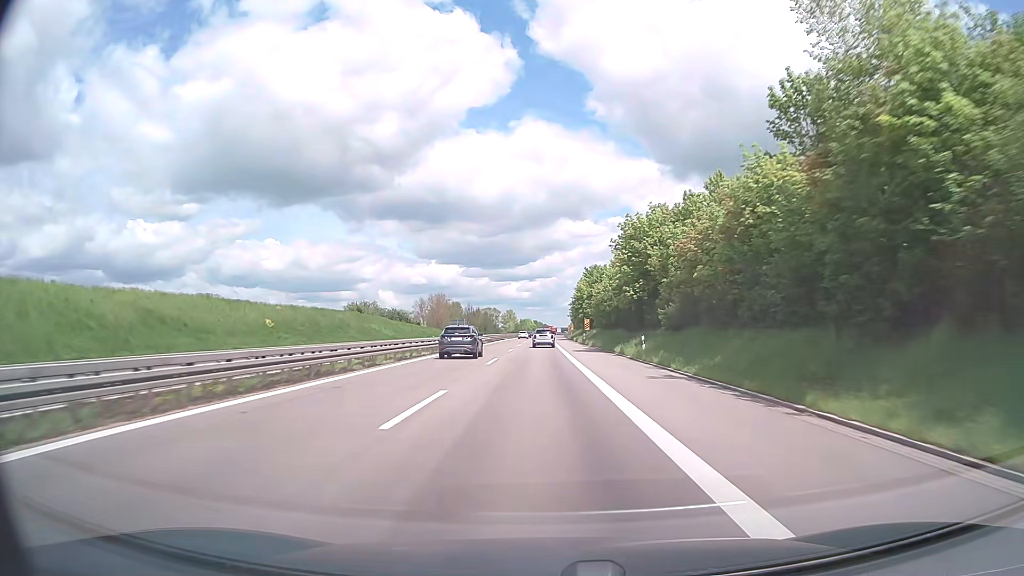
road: trunk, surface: asphalt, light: Day
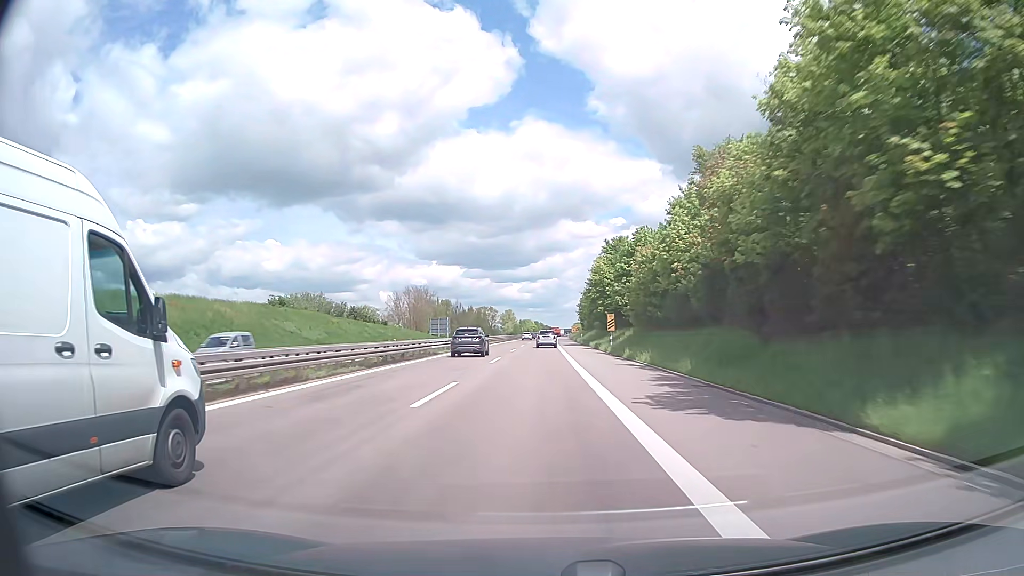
(0.0, +33.3) m; 0°
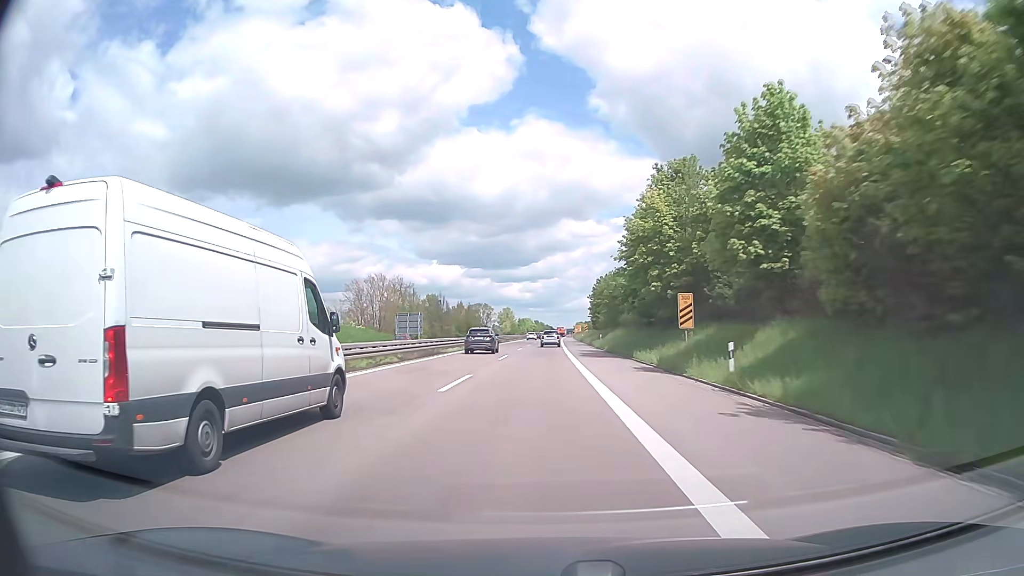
(0.0, +33.3) m; 0°
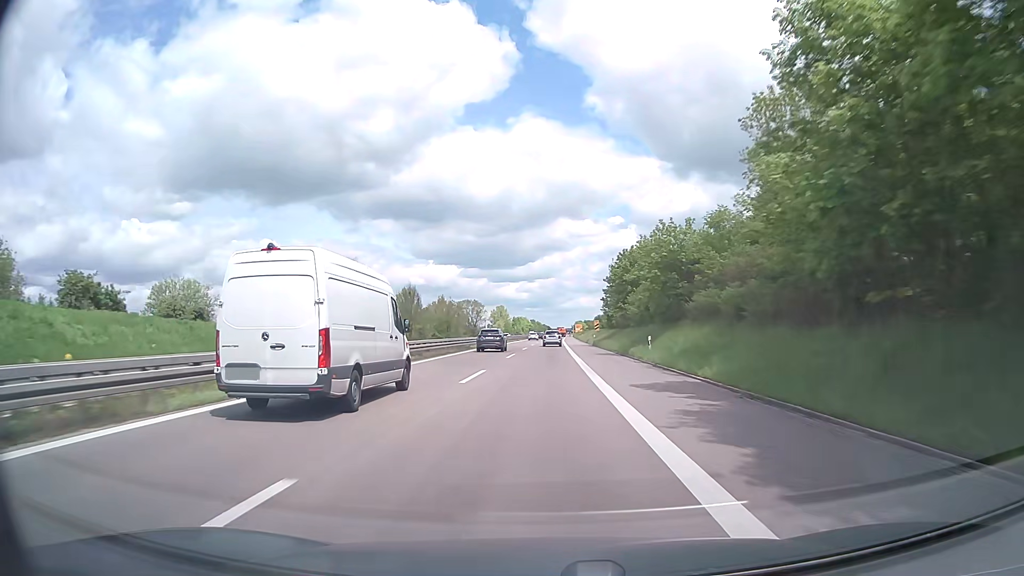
(+0.1, +33.5) m; 0°
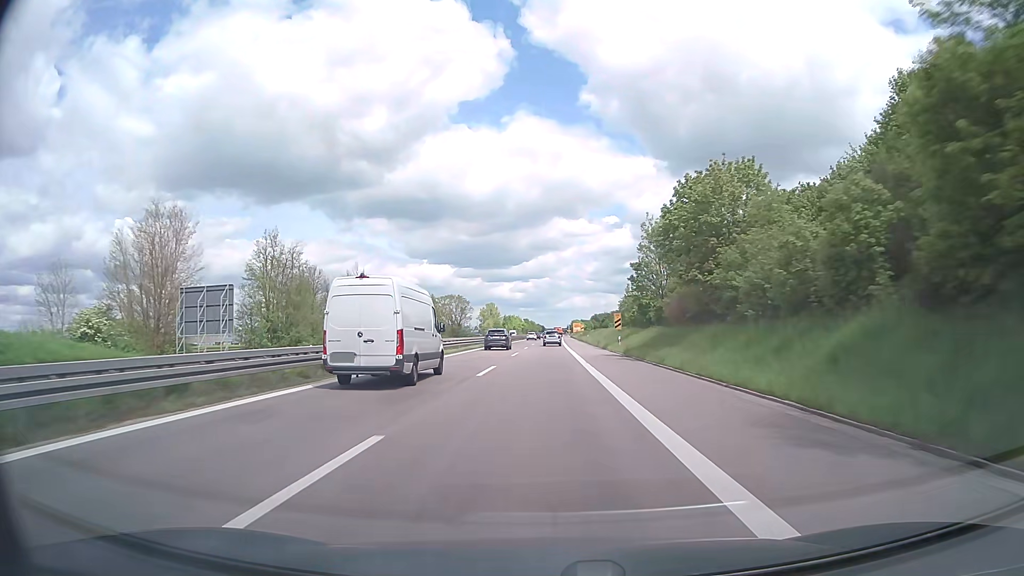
(+0.1, +33.6) m; 0°
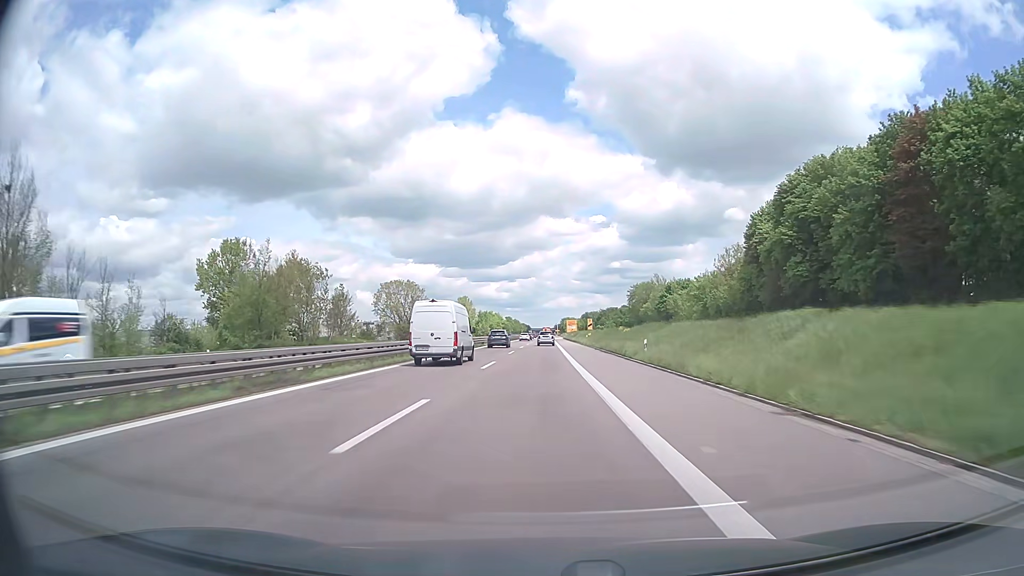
(+0.8, +67.7) m; +1°
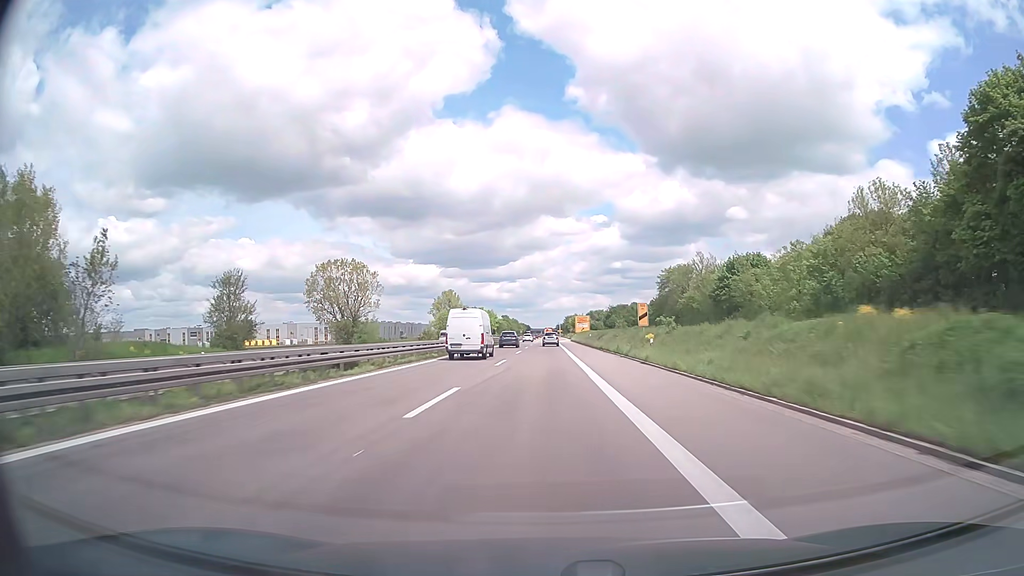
(0.0, +51.2) m; 0°
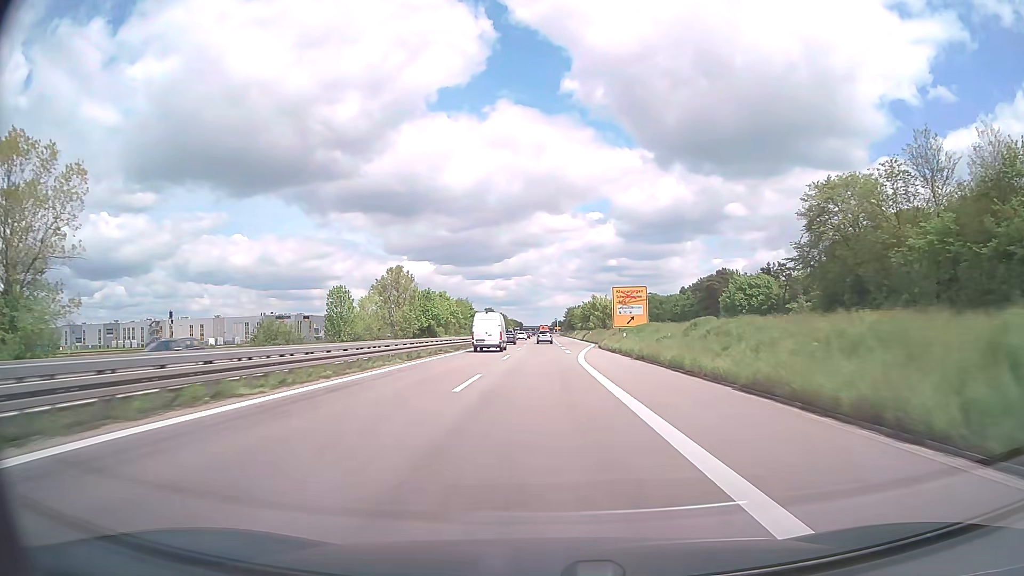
(+0.2, +86.1) m; 0°
(0, +10) (0, +20) (0, +30) (0, +40) (0, +50) (0, +60) (0, +70) (0, +80) (0, +90) (0, +100) m
